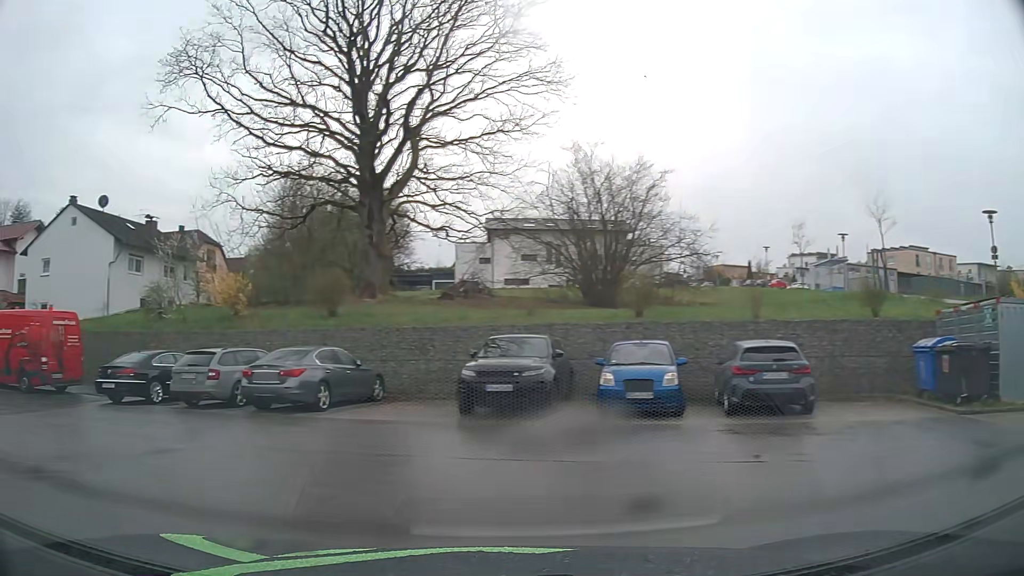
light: Day
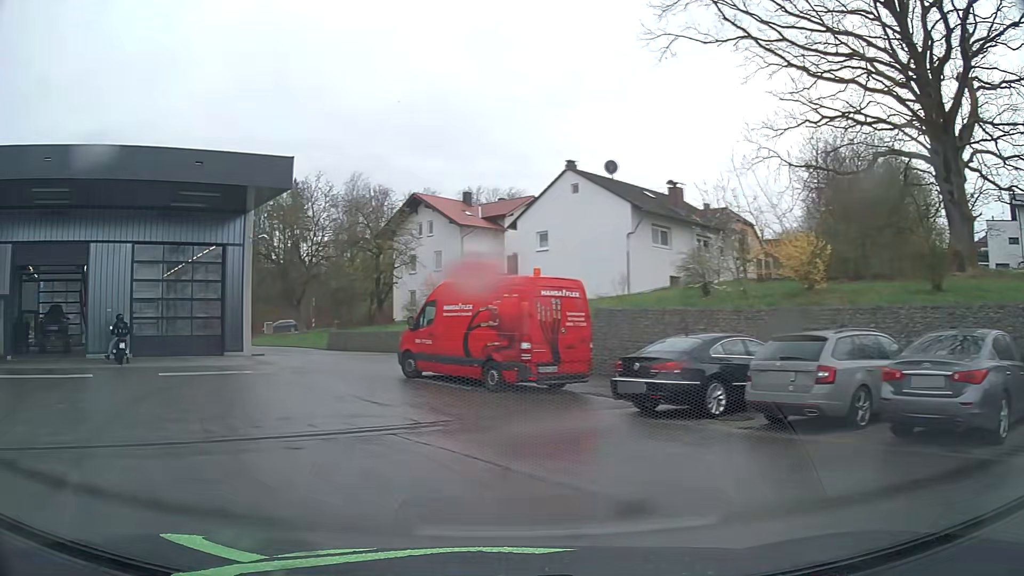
(-2.7, +6.2) m; -45°
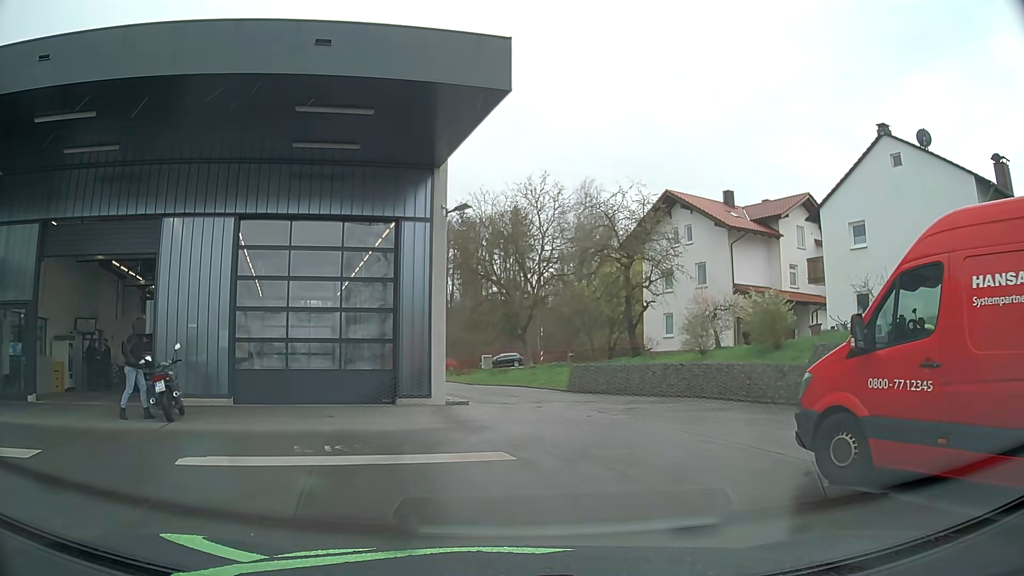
(-3.2, +11.3) m; -20°
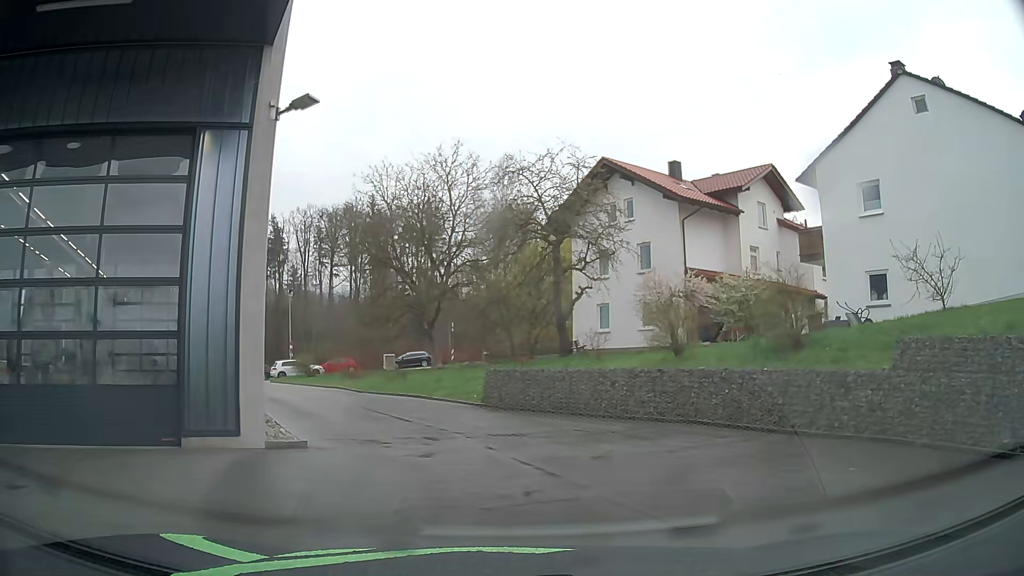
(+0.3, +7.5) m; +6°
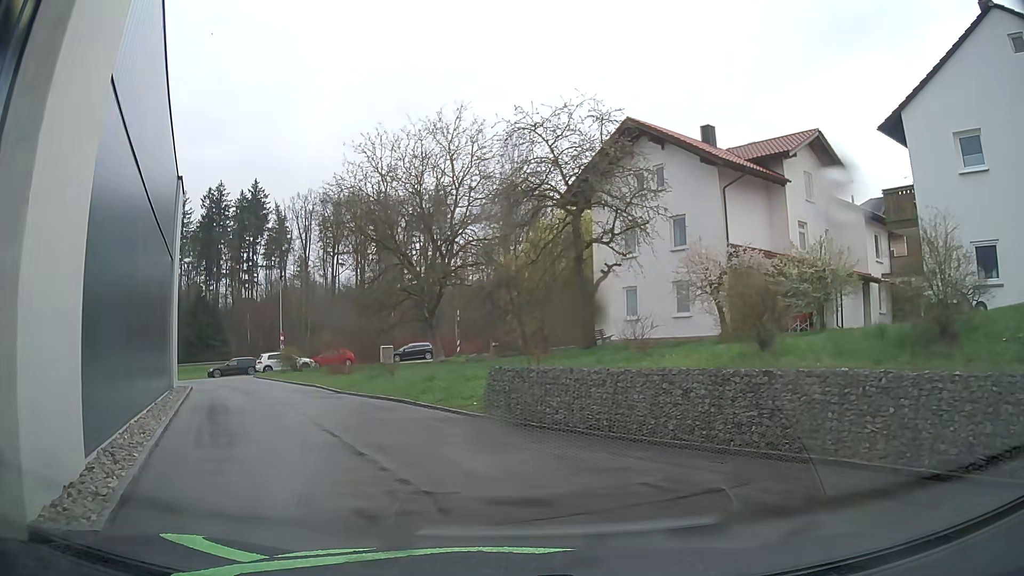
(+0.2, +5.4) m; 0°
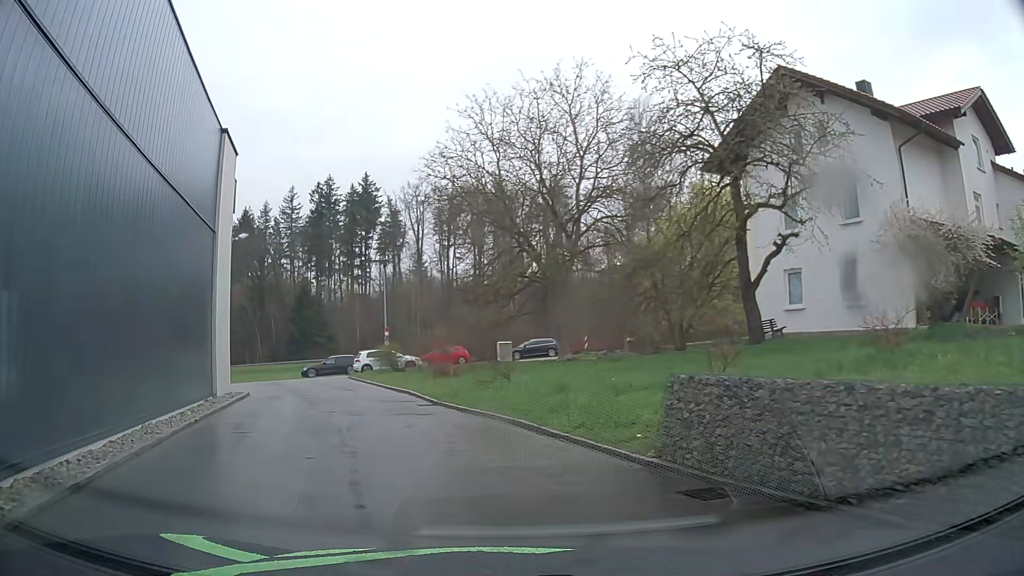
(-0.6, +5.9) m; -10°
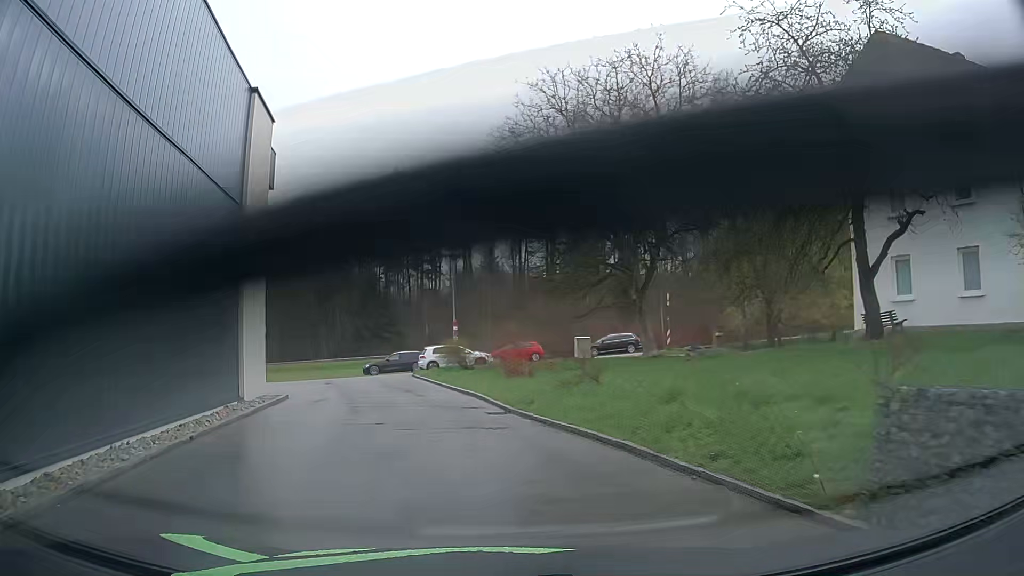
(-0.1, +3.2) m; -5°
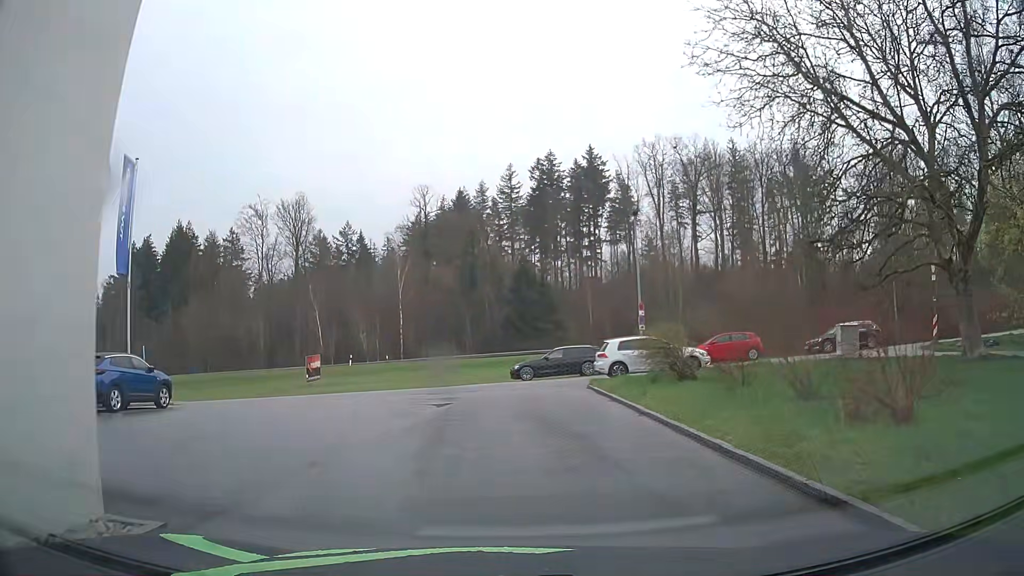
(-2.1, +13.5) m; -14°
